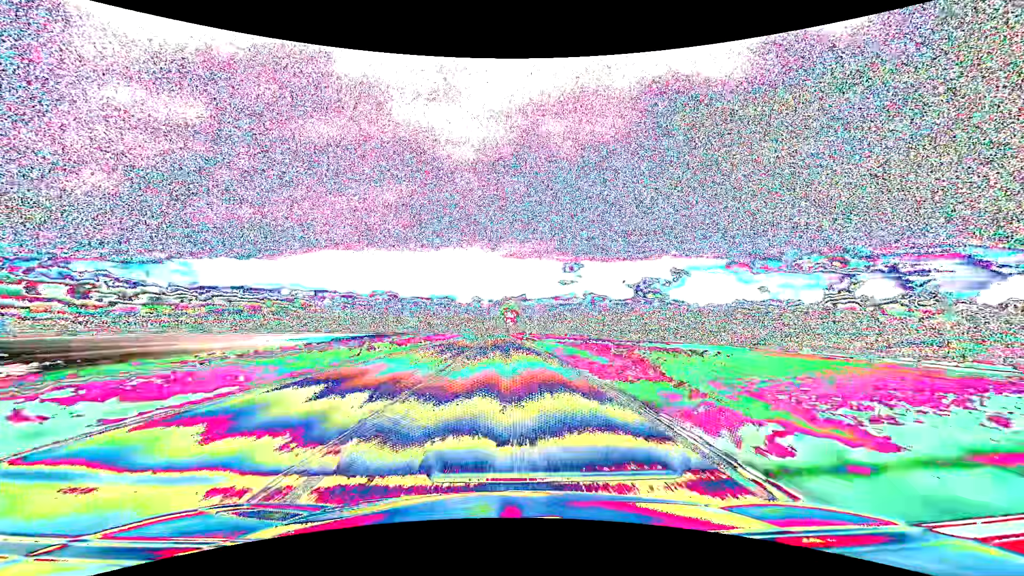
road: primary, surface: asphalt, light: Day
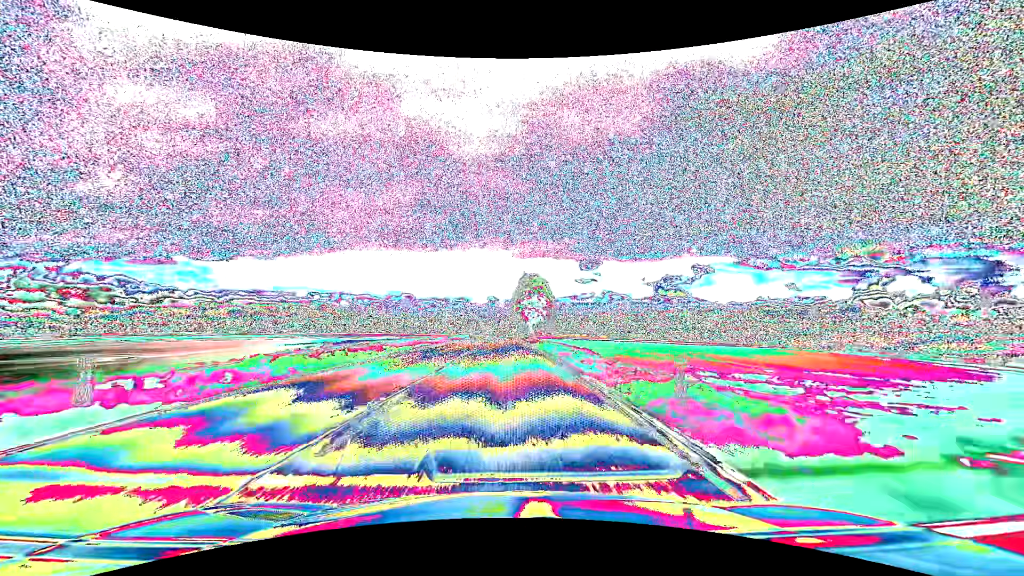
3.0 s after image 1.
(-1.2, +79.3) m; -2°
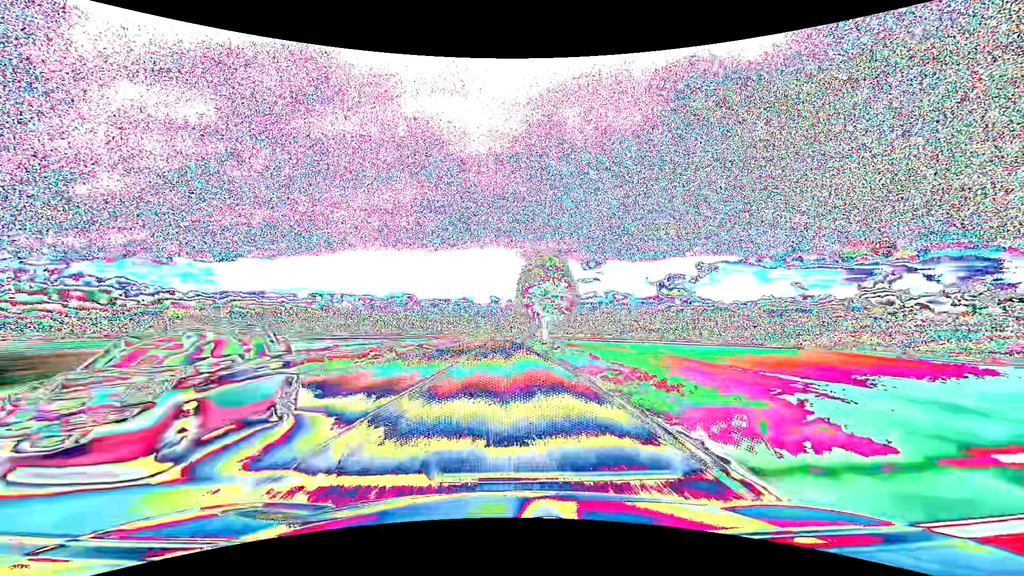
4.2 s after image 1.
(-0.1, +31.7) m; 0°
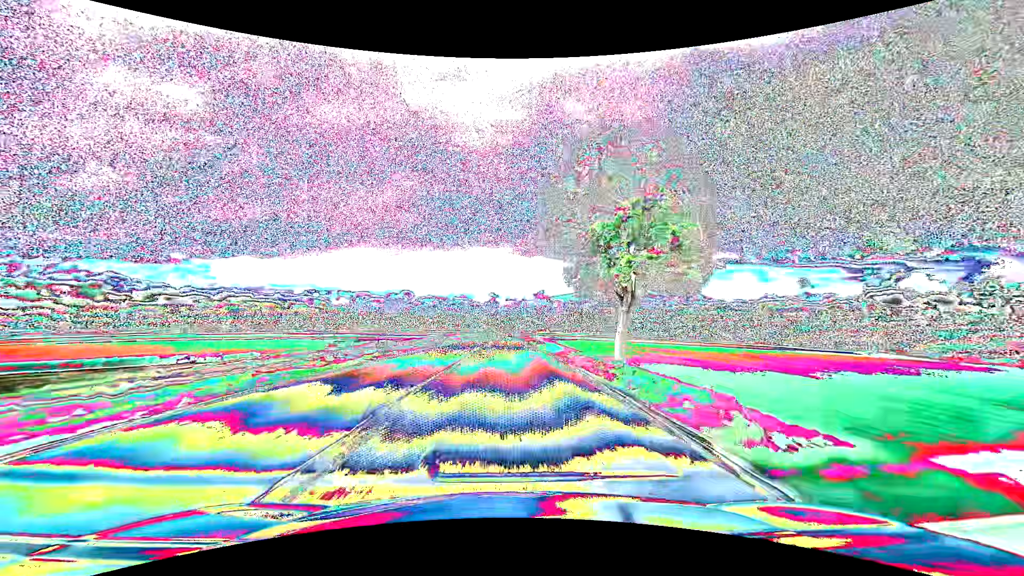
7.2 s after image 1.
(-0.1, +79.3) m; 0°
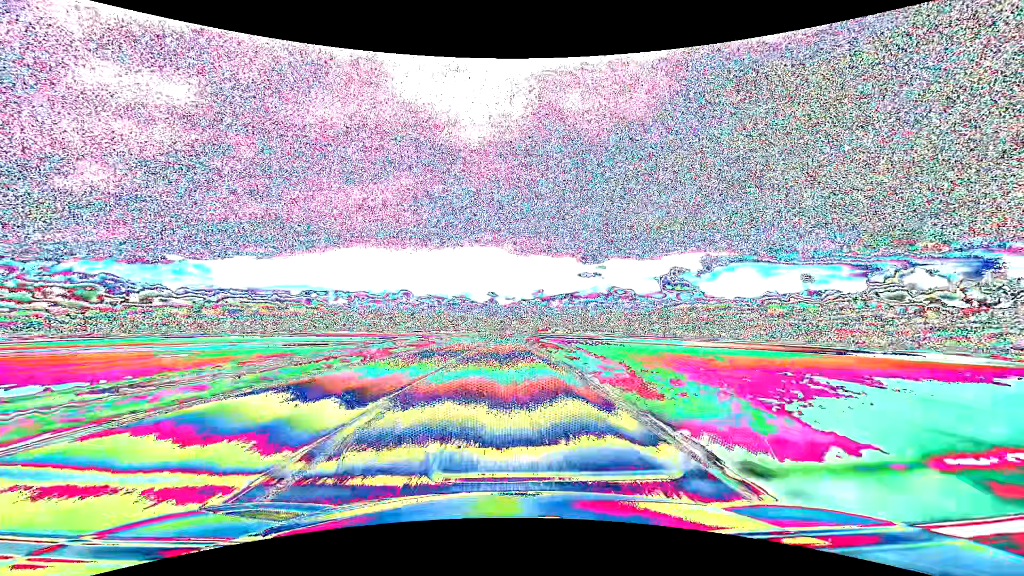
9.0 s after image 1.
(+0.2, +47.5) m; 0°
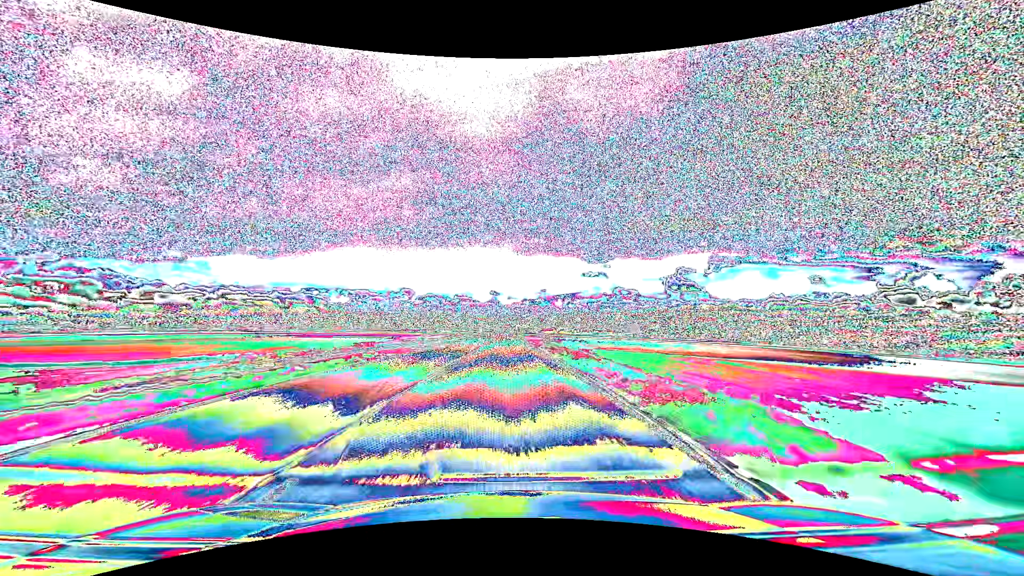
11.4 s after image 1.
(-0.2, +63.4) m; 0°
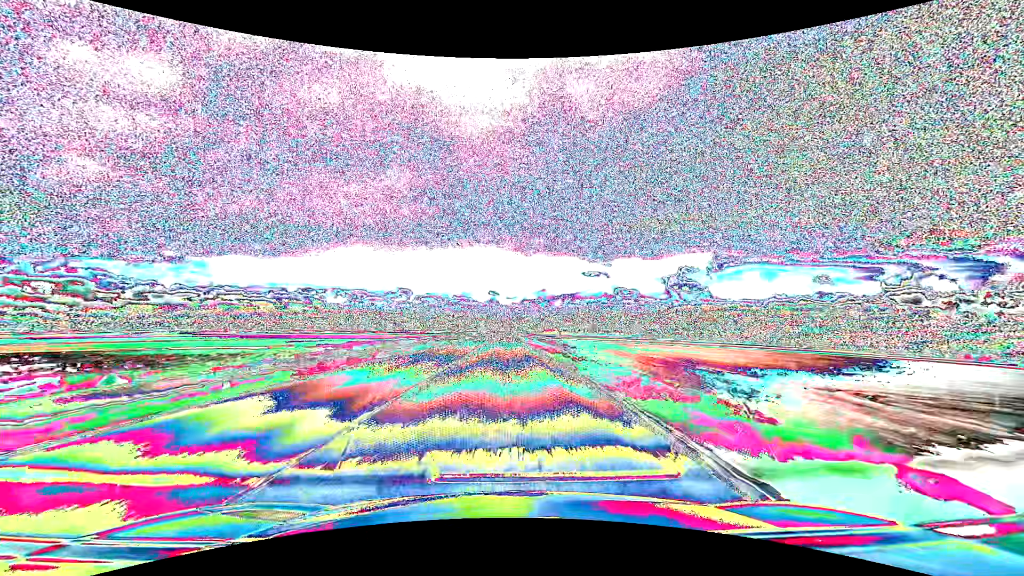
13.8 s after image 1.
(+0.1, +63.4) m; 0°
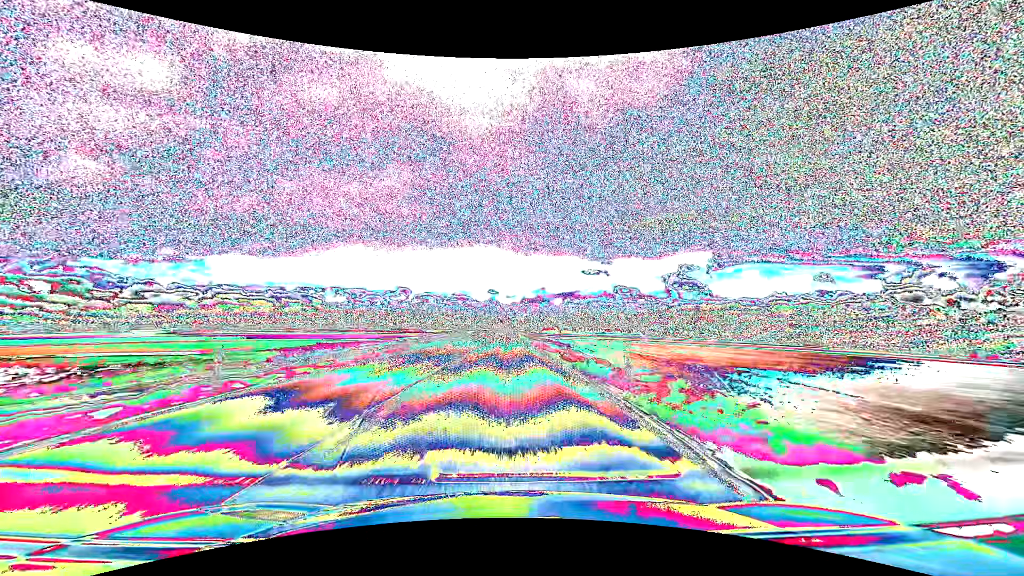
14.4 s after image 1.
(0.0, +15.9) m; 0°
(0, +10) (0, +20) (0, +30) (0, +40) (0, +50) (0, +60) (0, +70) (0, +80) (0, +90) (0, +100) m
